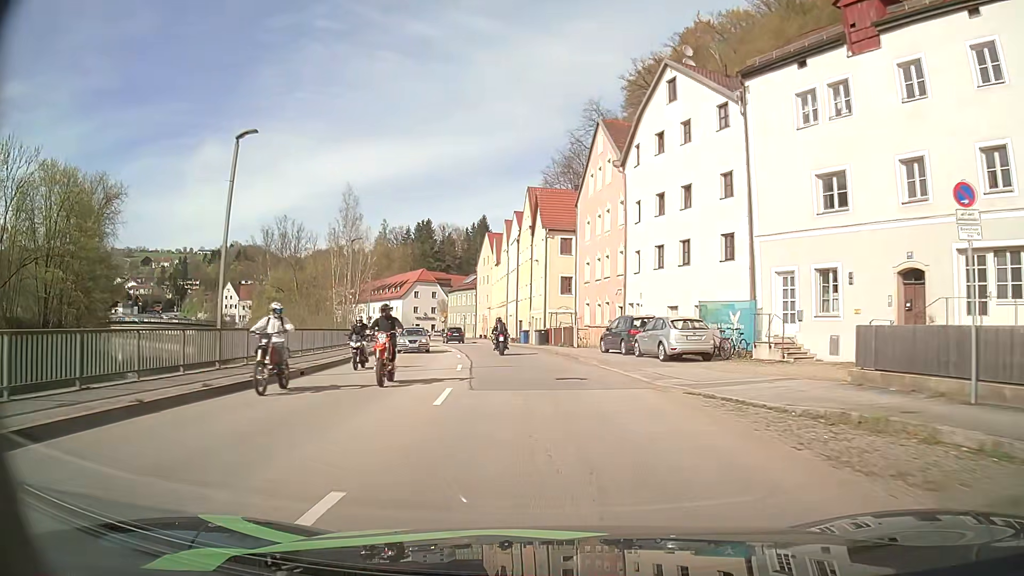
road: primary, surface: asphalt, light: Day
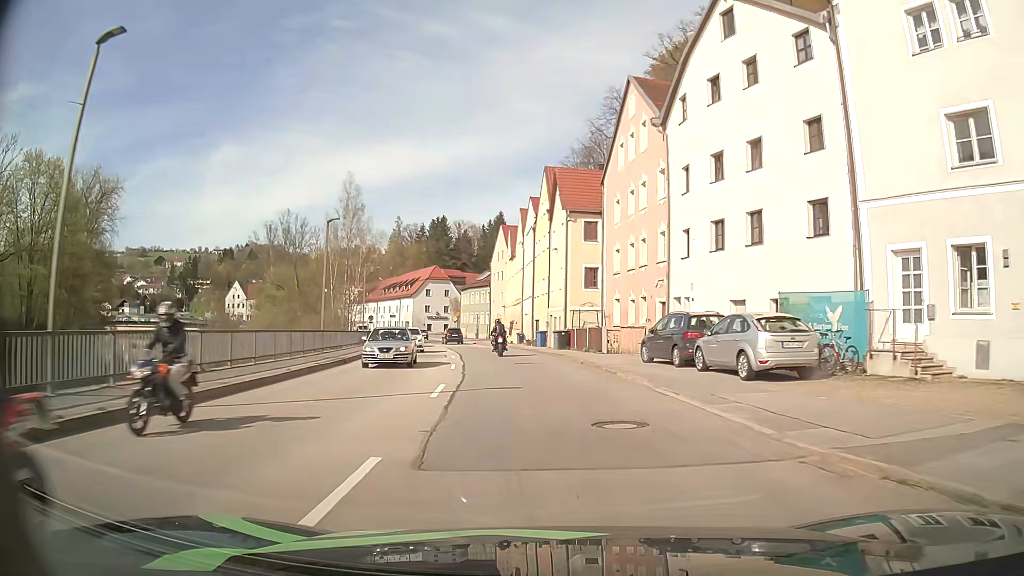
(-0.1, +7.5) m; -2°
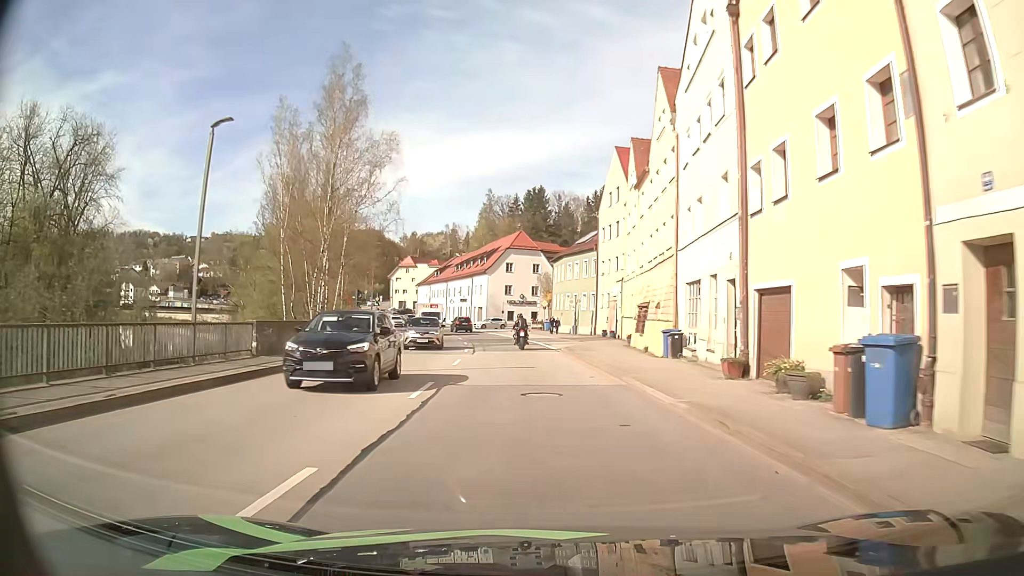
(-3.2, +36.8) m; -10°
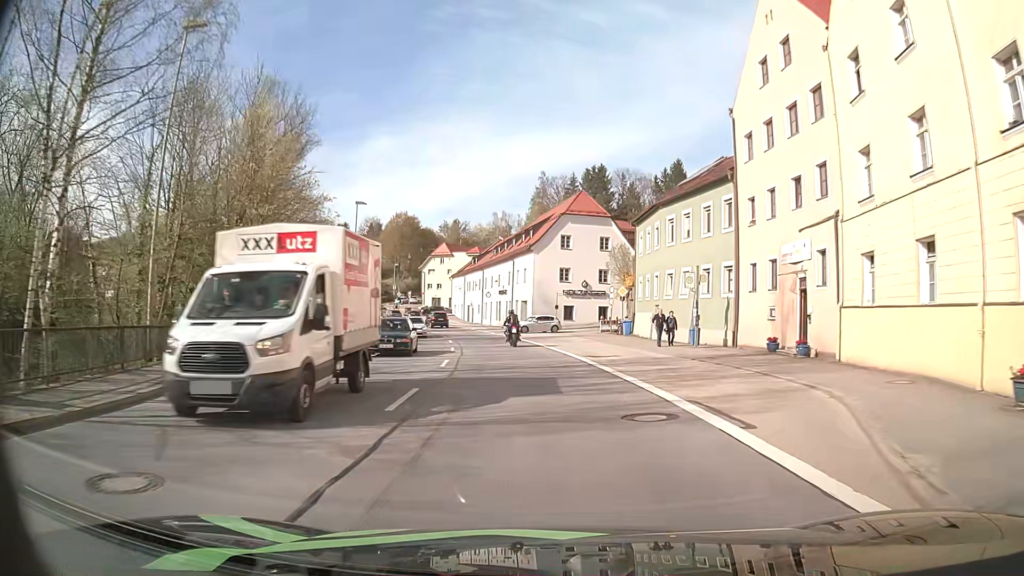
(-1.1, +29.4) m; -4°
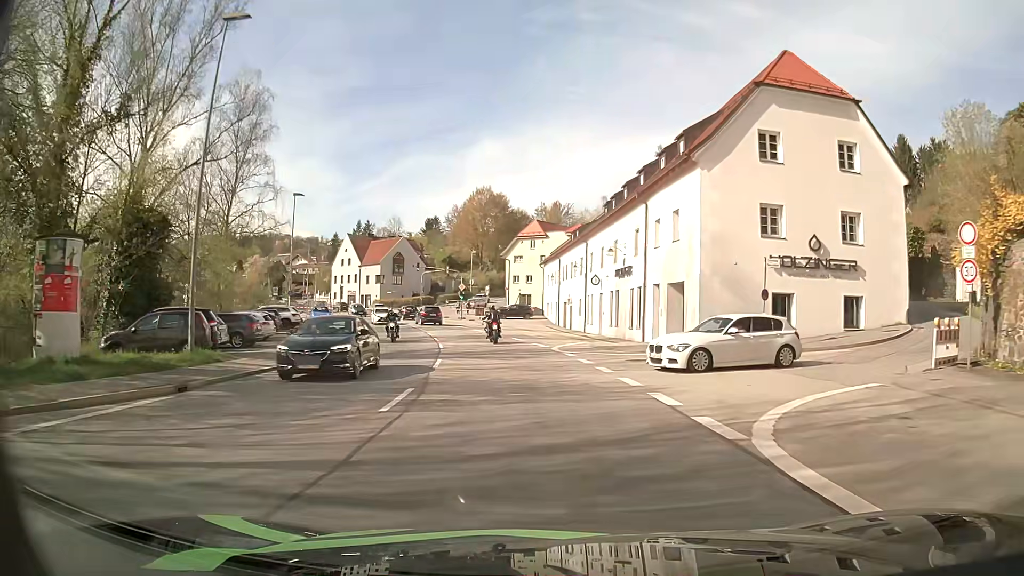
(-2.7, +36.5) m; -9°
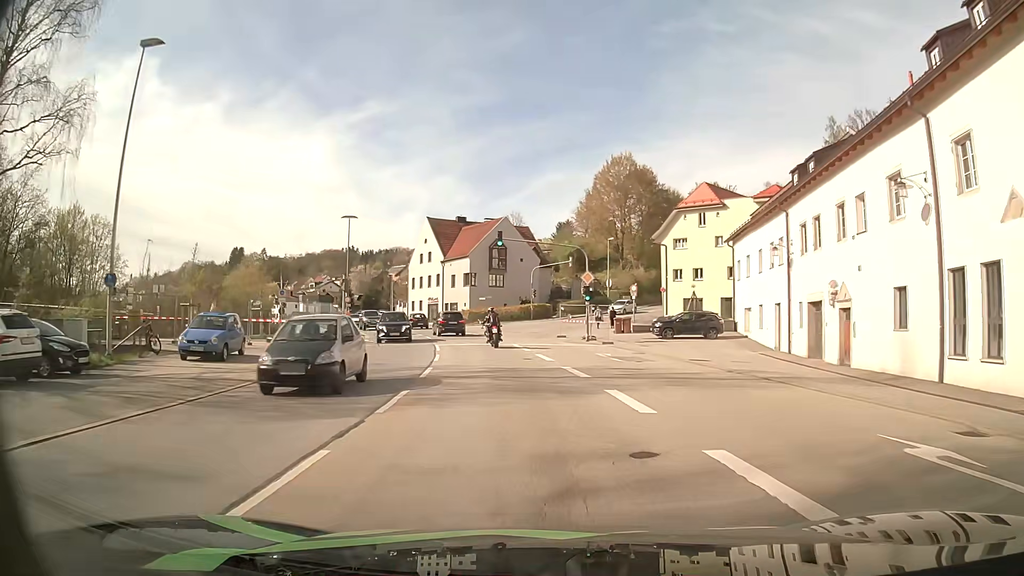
(-3.5, +35.4) m; -11°
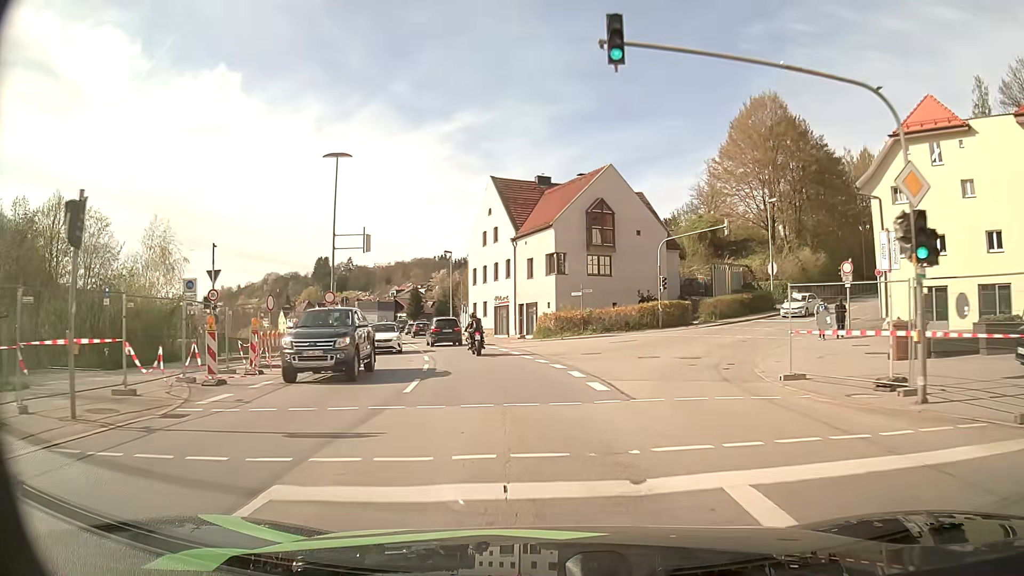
(-2.5, +27.2) m; -10°
